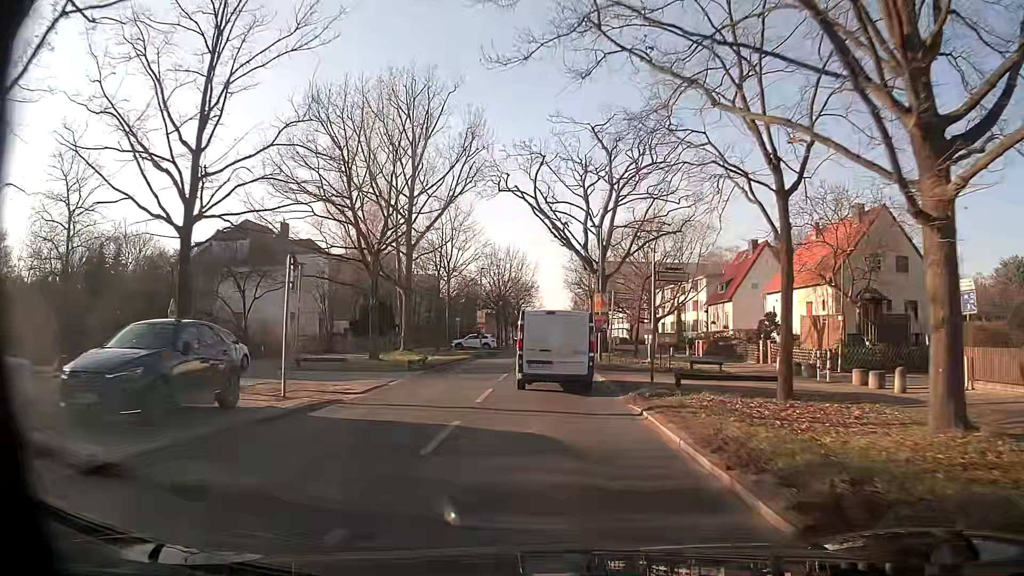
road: secondary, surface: asphalt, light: Day
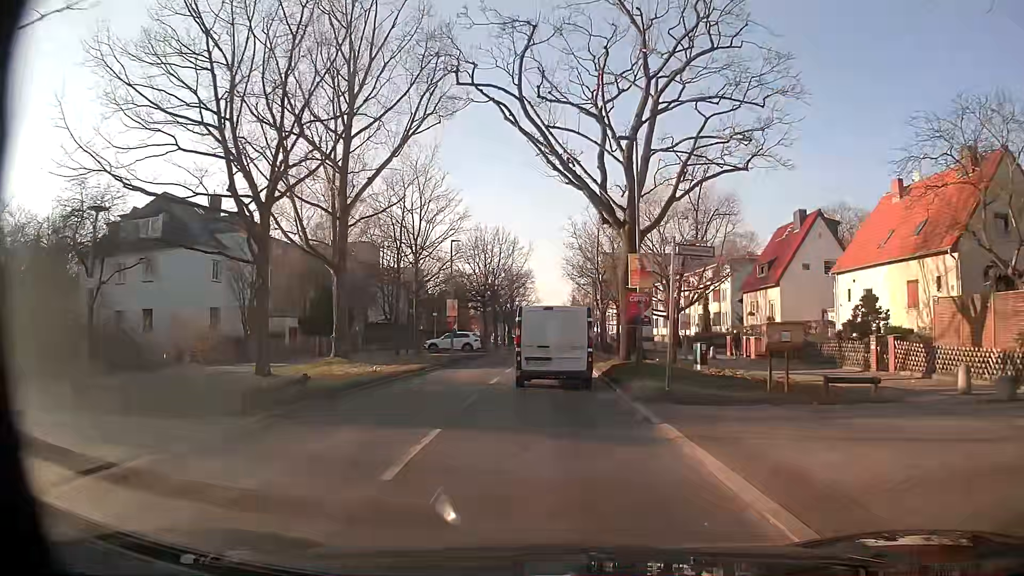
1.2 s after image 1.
(+0.1, +13.9) m; +1°
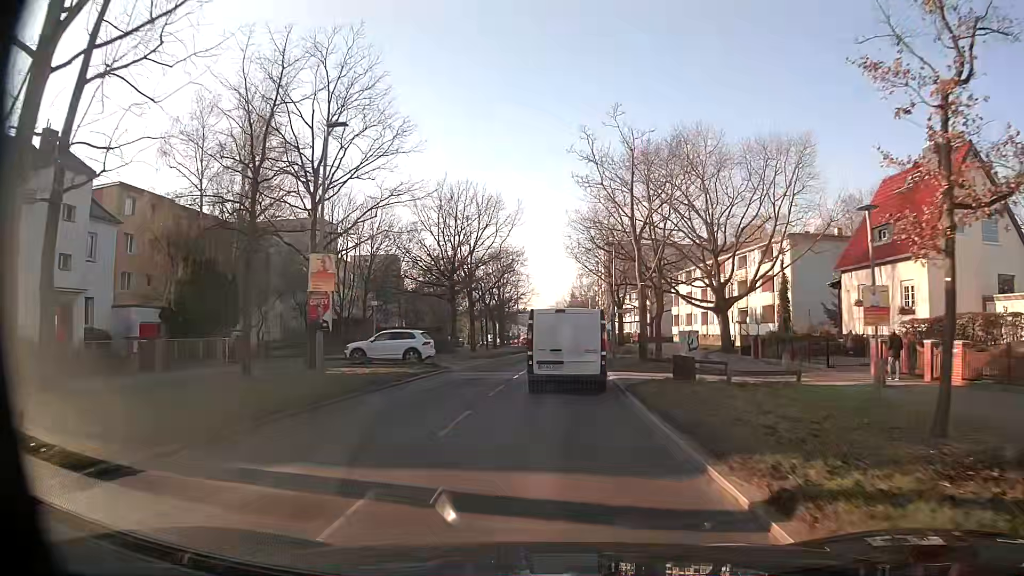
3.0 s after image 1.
(-0.2, +20.8) m; 0°
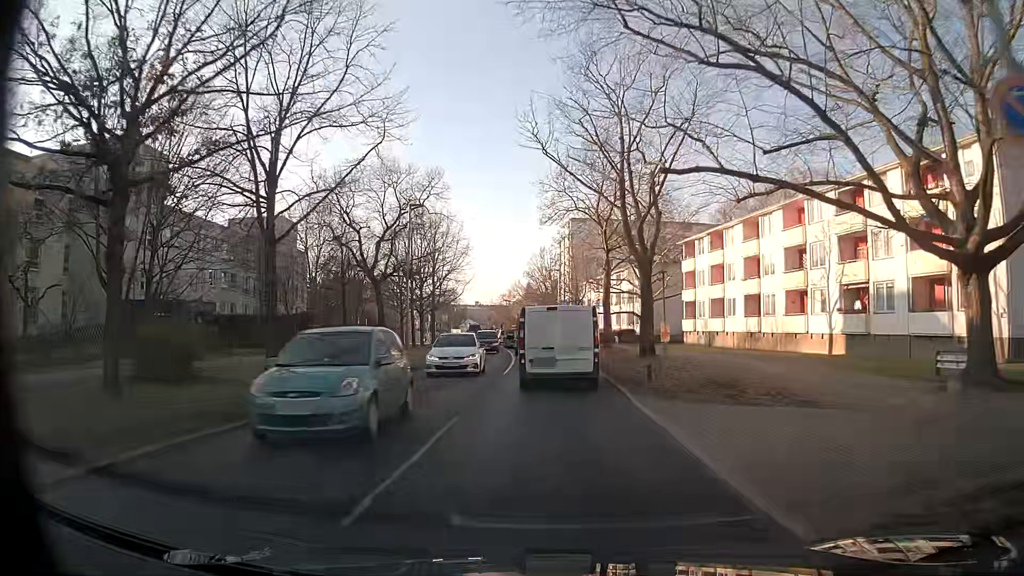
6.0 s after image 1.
(+0.6, +34.2) m; +3°
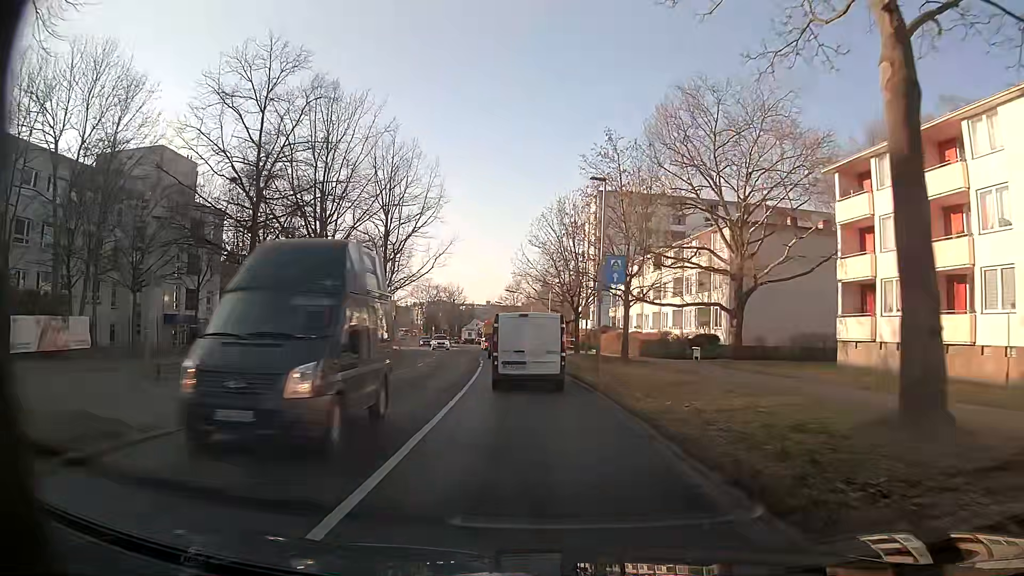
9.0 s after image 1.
(-0.2, +33.2) m; -1°
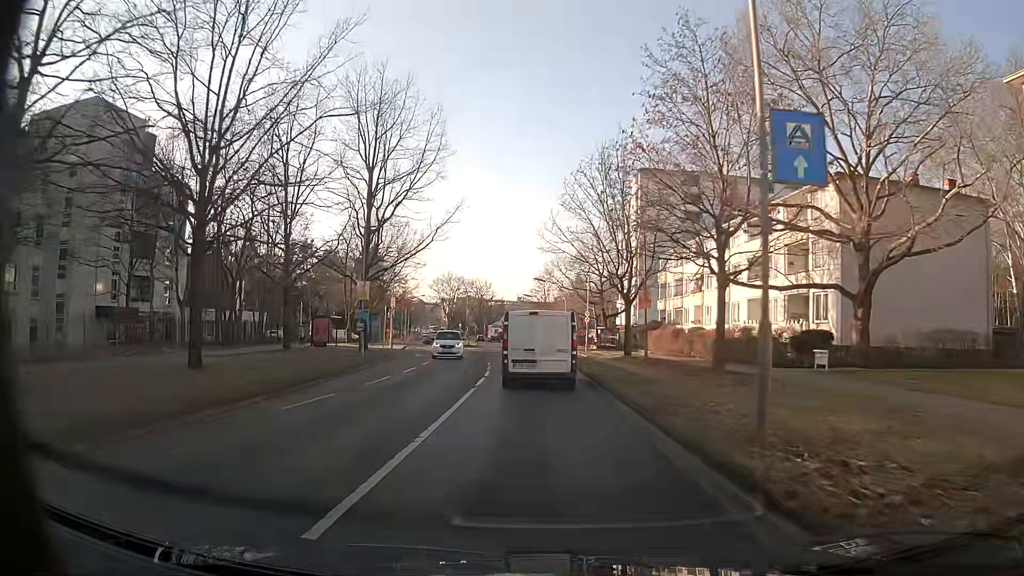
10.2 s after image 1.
(-0.4, +14.0) m; -3°
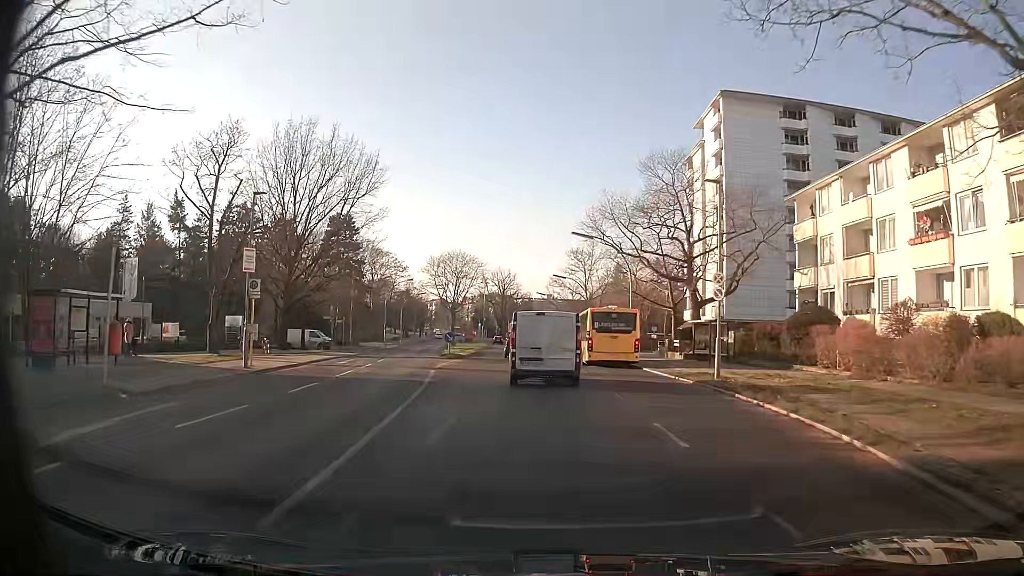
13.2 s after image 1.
(-1.1, +33.5) m; -2°
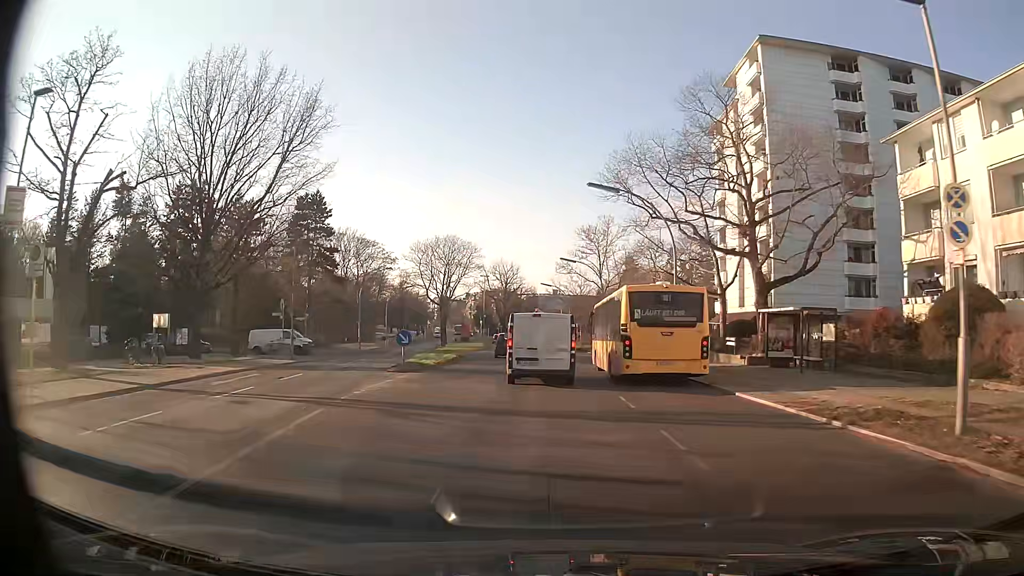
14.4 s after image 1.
(-0.3, +13.0) m; -1°
(0, +10) (0, +20) (0, +30) (-1, +40) (-1, +50) (-1, +60) (-2, +70) (-3, +80) (-4, +90) (-5, +100) m
